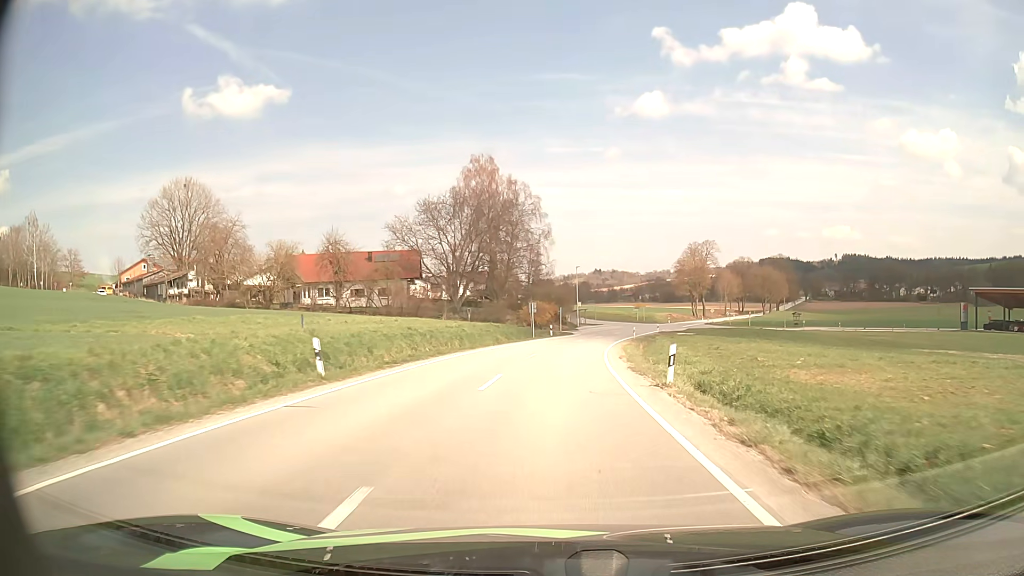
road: secondary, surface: asphalt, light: Day
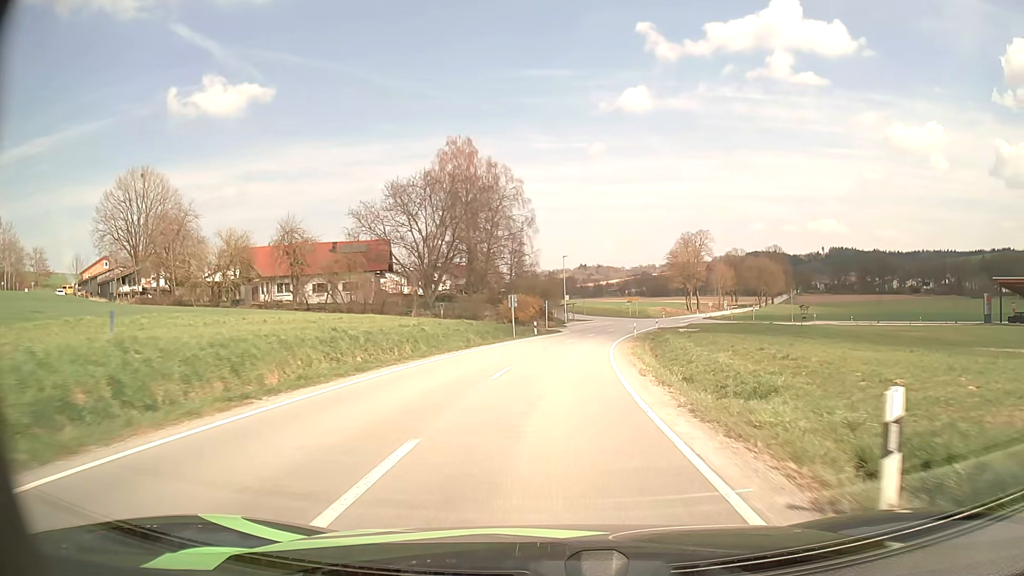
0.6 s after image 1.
(+0.1, +9.6) m; +1°
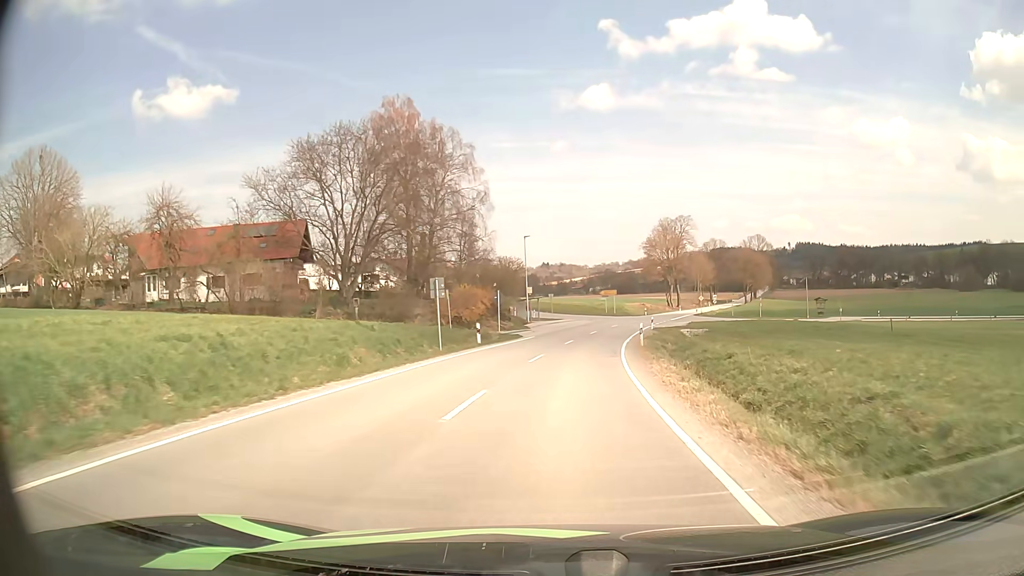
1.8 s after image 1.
(+0.4, +19.2) m; +3°
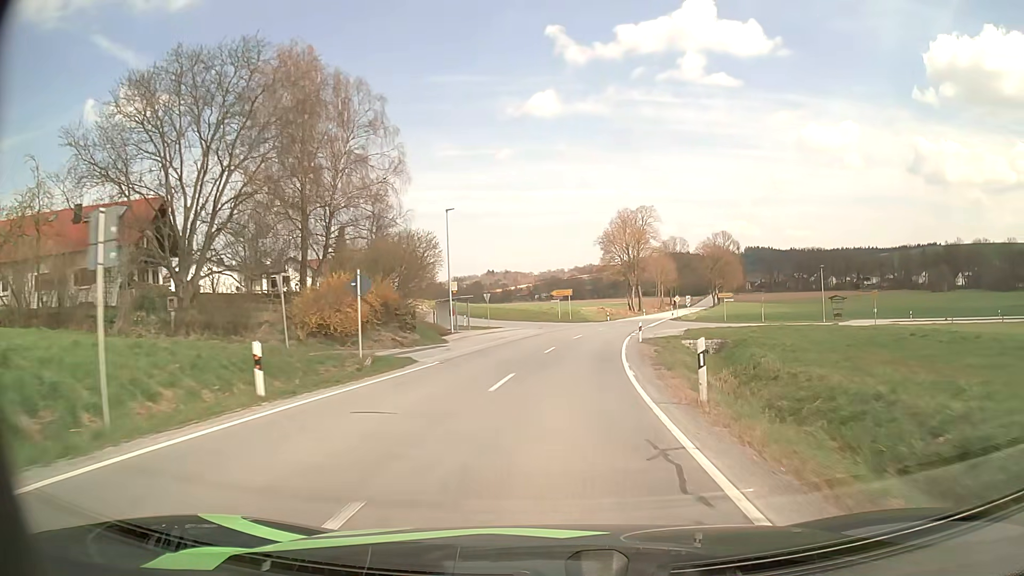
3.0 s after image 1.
(+0.8, +19.5) m; +5°
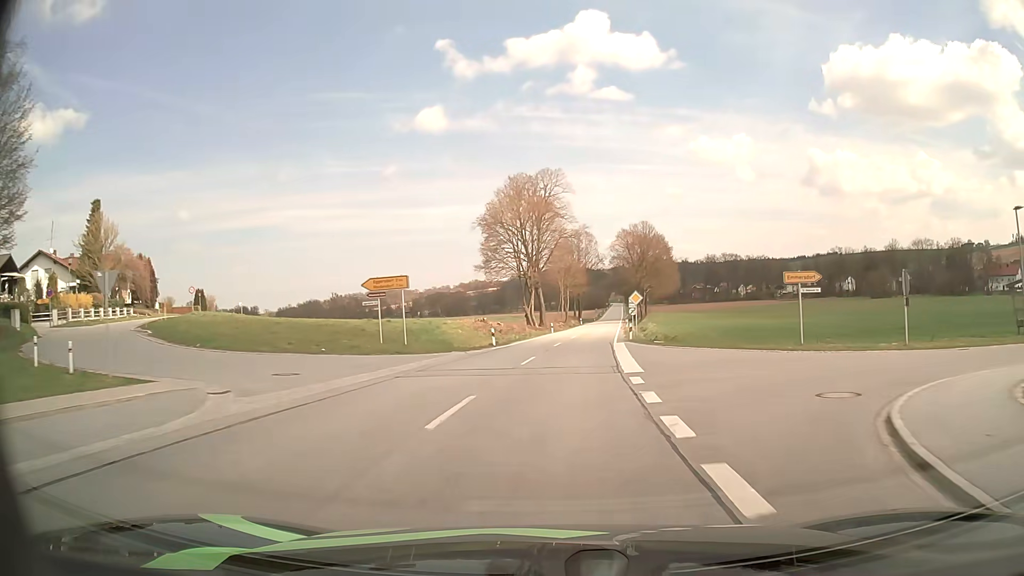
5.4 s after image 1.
(+3.5, +40.7) m; +10°
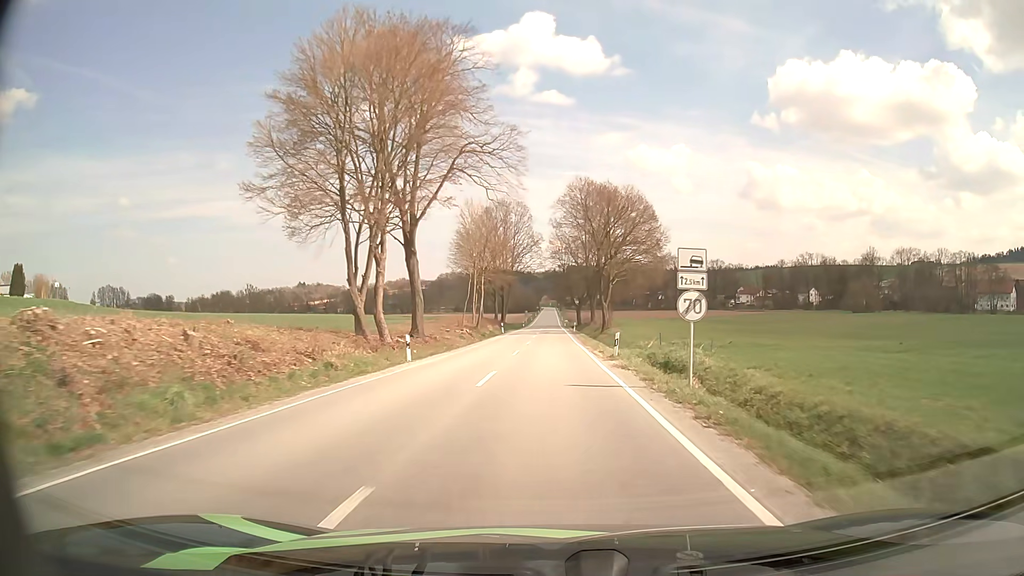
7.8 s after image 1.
(+2.6, +42.8) m; +6°
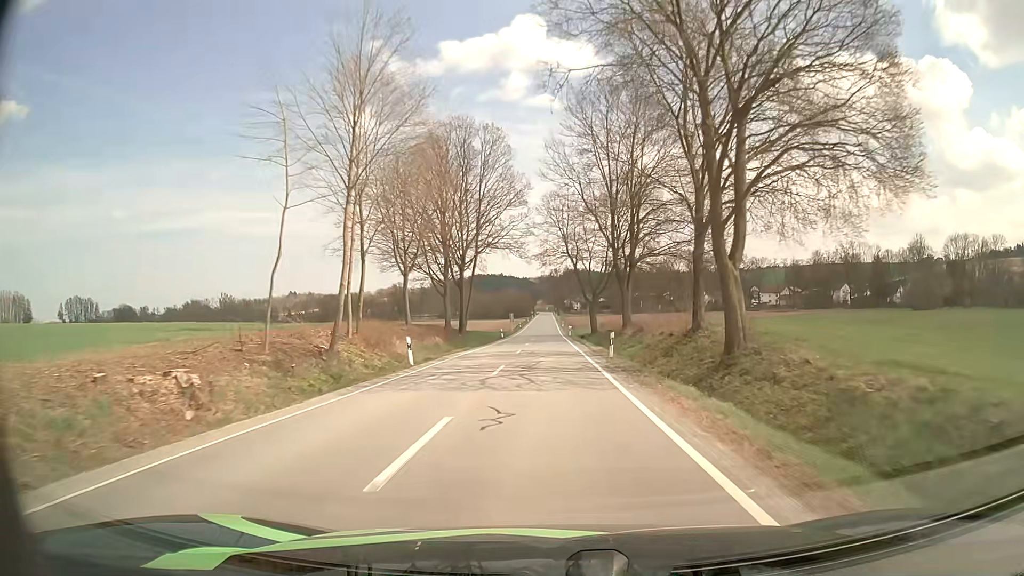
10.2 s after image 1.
(+0.3, +44.8) m; 0°
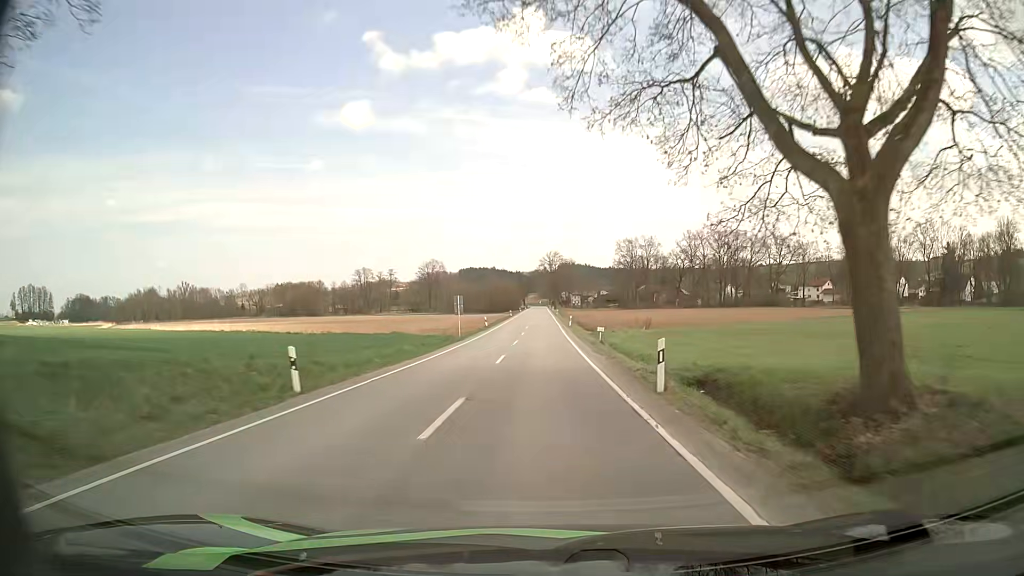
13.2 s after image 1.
(+0.3, +58.2) m; +1°
(0, +10) (0, +20) (0, +30) (0, +40) (0, +50) (0, +60) (0, +70) (0, +80) (0, +90) (0, +100) m
